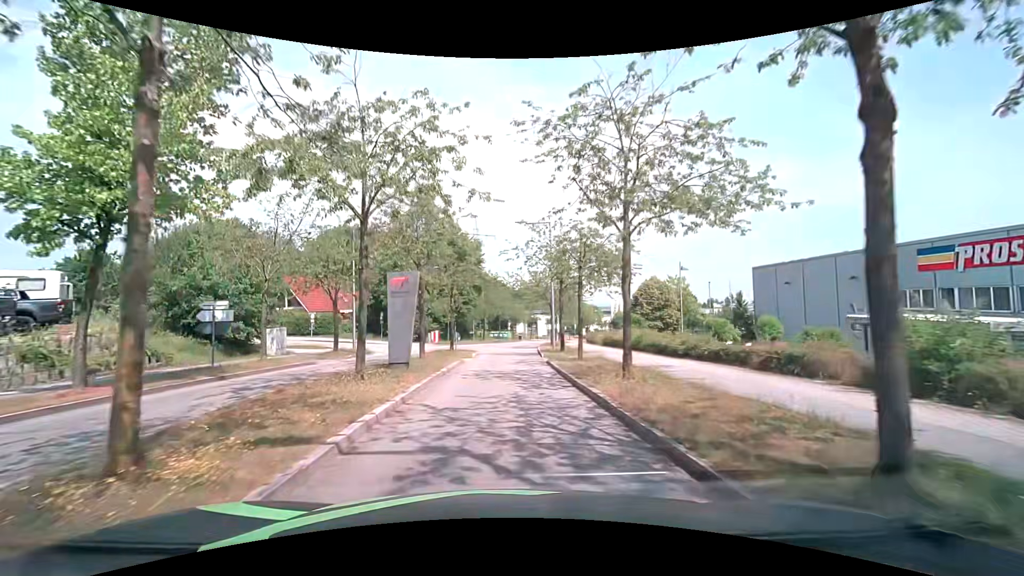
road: residential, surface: asphalt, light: Day
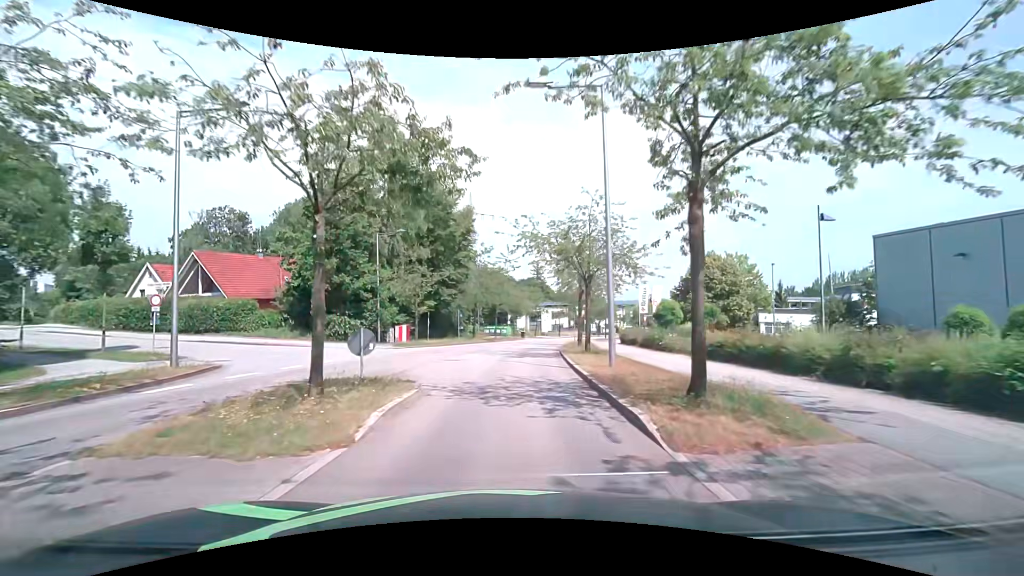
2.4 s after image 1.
(-0.1, +19.8) m; 0°
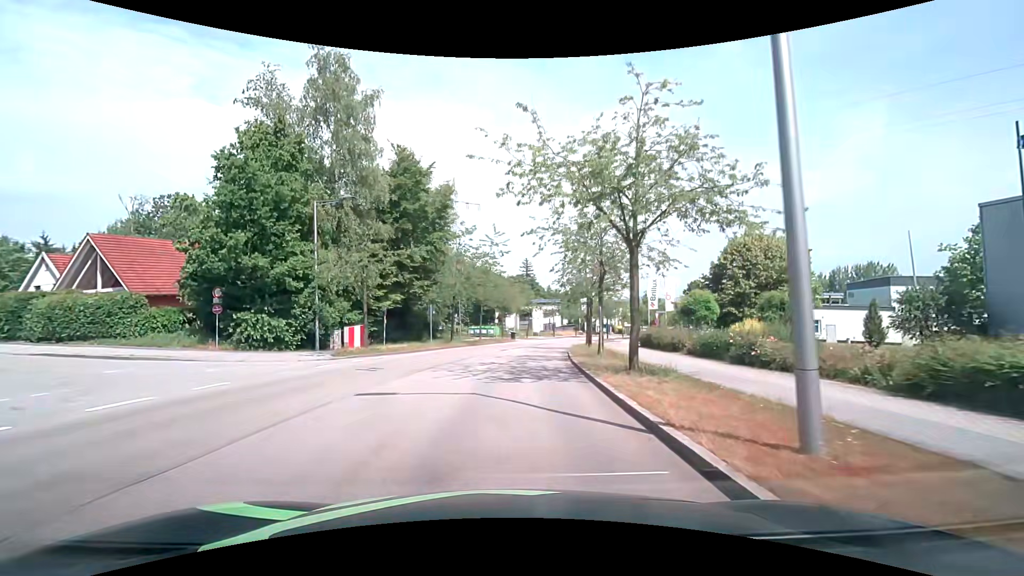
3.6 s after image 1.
(+0.1, +10.6) m; +1°
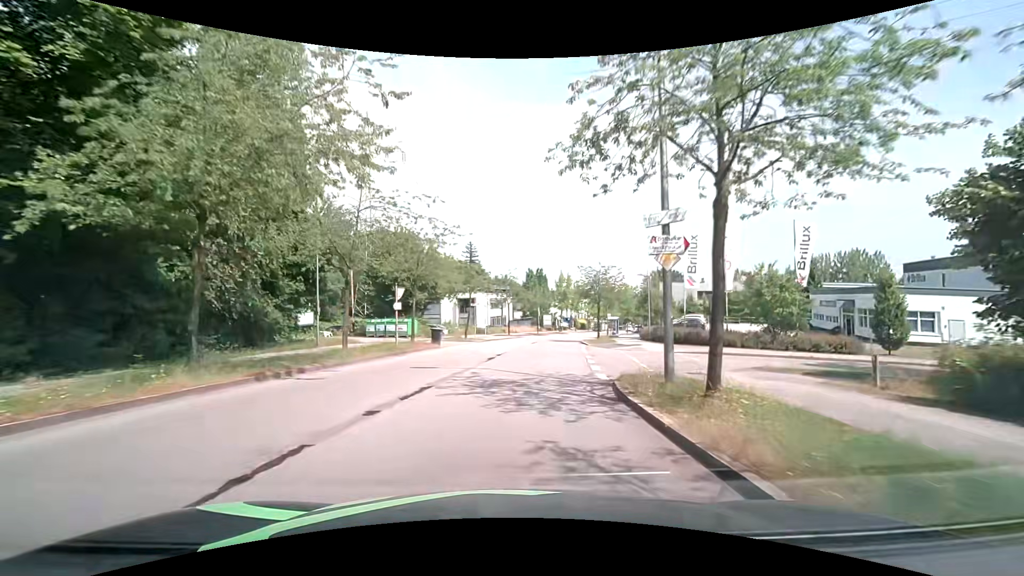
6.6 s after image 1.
(+1.4, +29.0) m; +6°
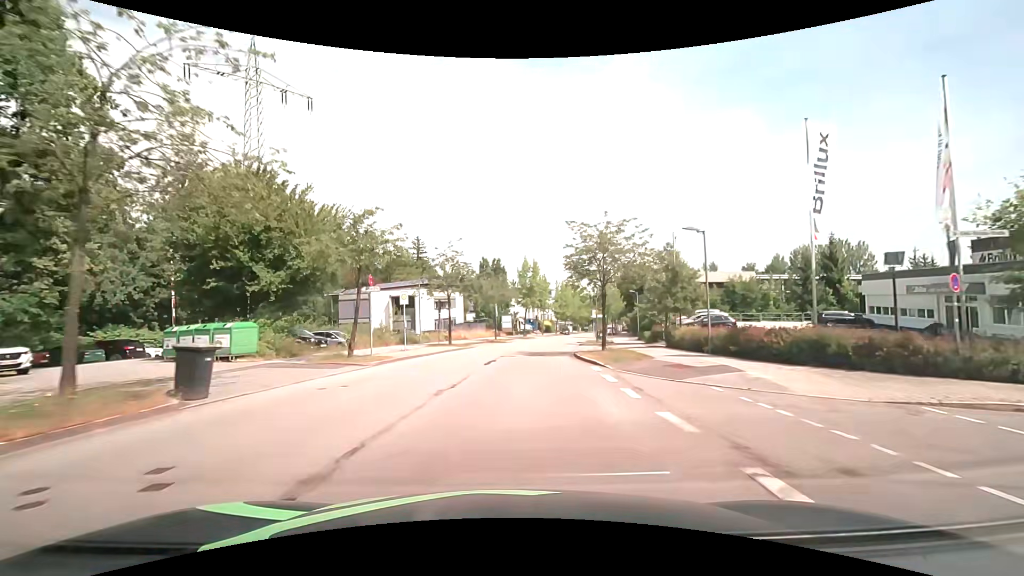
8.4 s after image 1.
(+0.9, +19.5) m; +5°
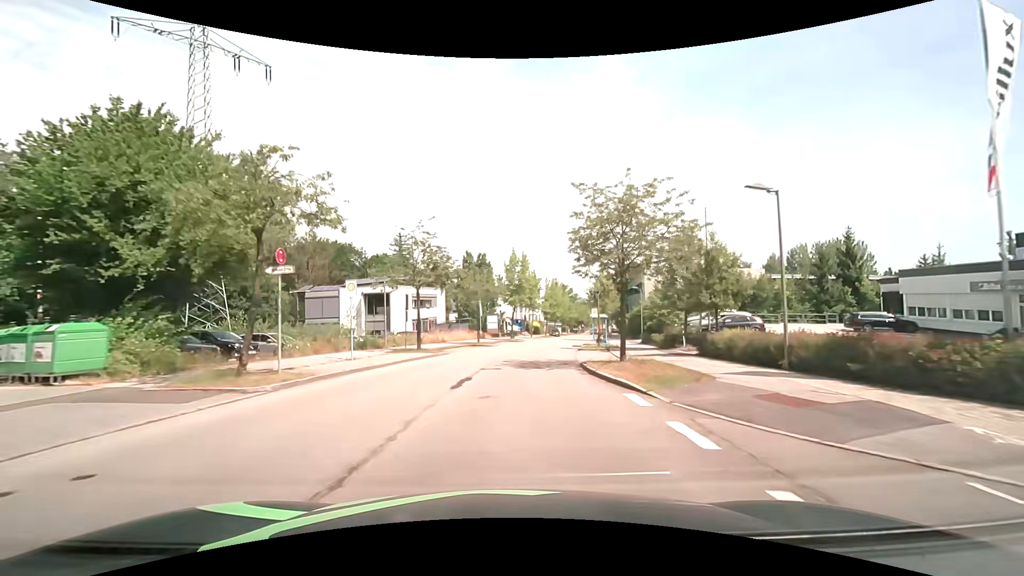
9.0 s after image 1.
(+0.1, +6.9) m; +1°
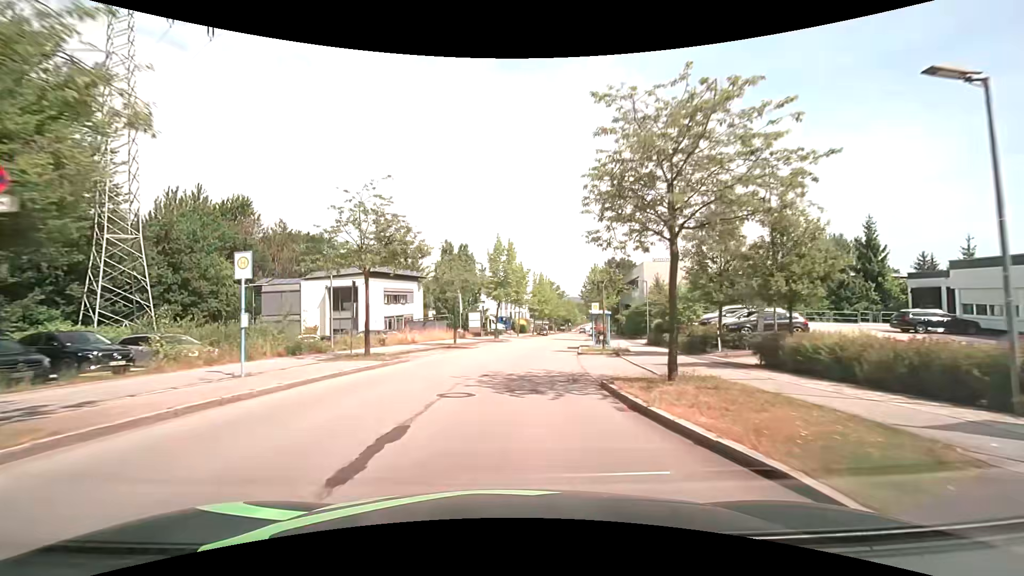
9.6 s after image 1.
(+0.1, +6.8) m; +2°
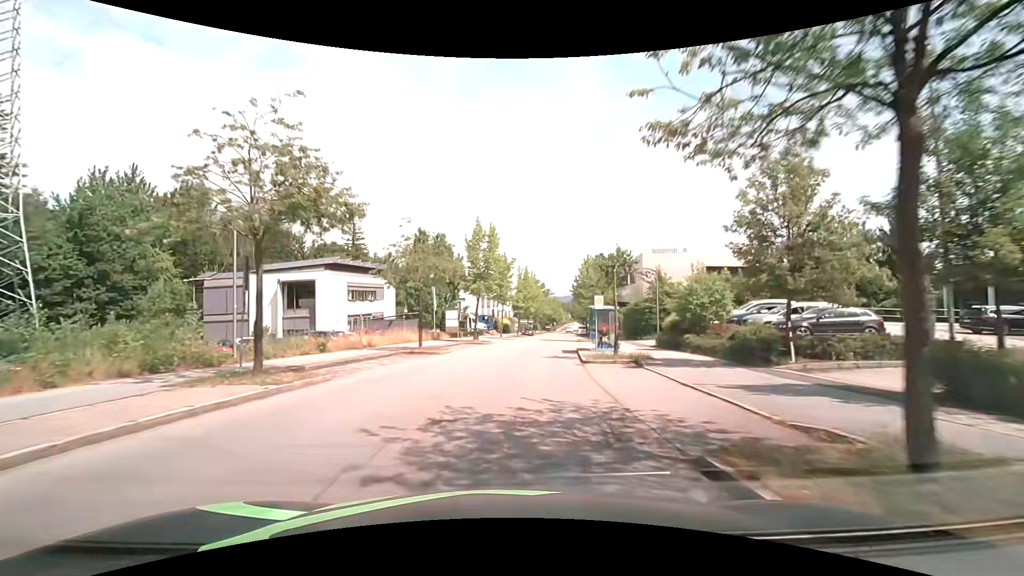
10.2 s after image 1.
(+0.1, +7.1) m; +3°
(0, +10) (+1, +20) (+2, +30) (+3, +40) (+4, +50) (+5, +60) (+7, +70) (+8, +80) (+9, +89) (+10, +99) m
